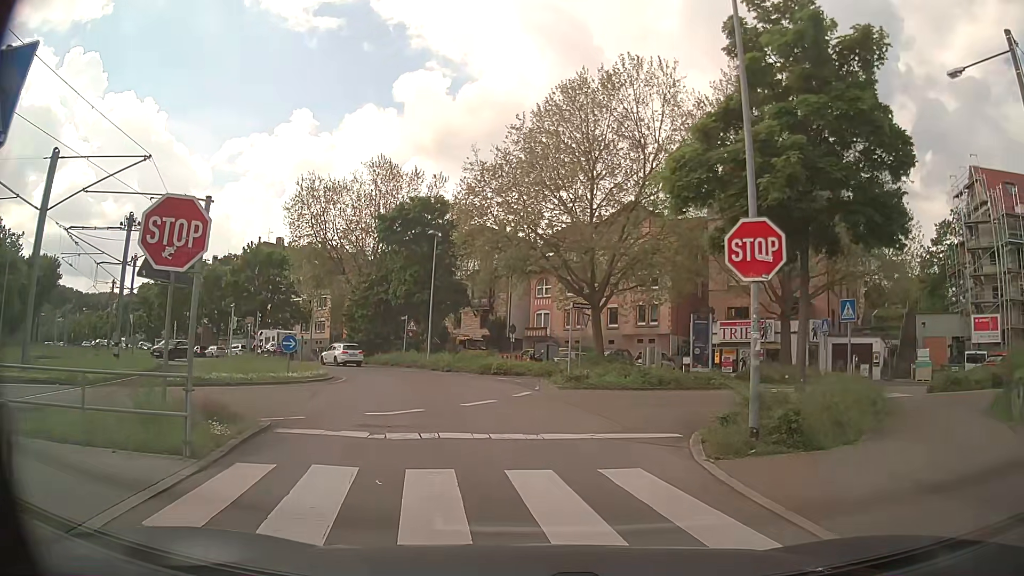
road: secondary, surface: asphalt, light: Day
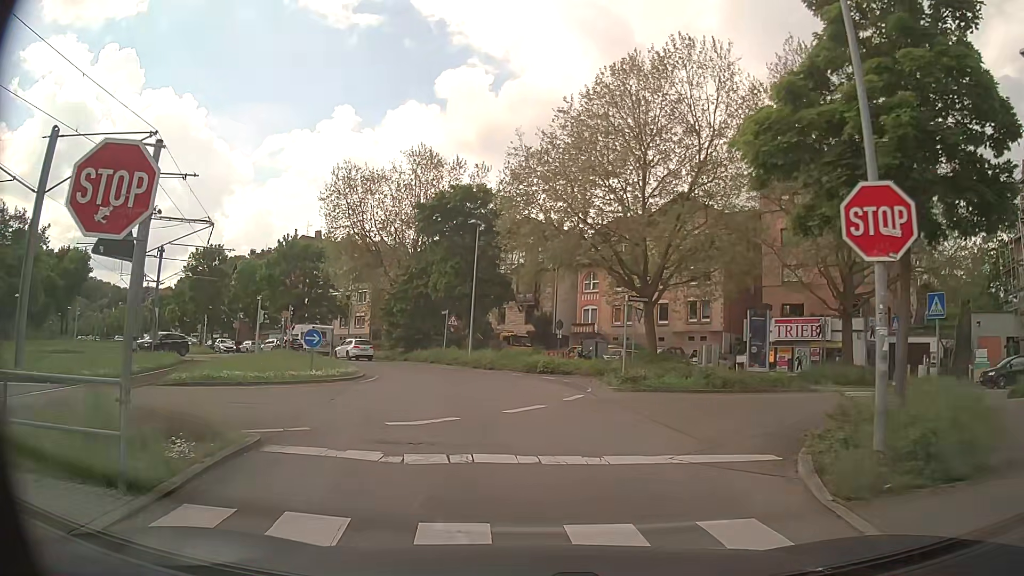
(-0.1, +2.3) m; -3°
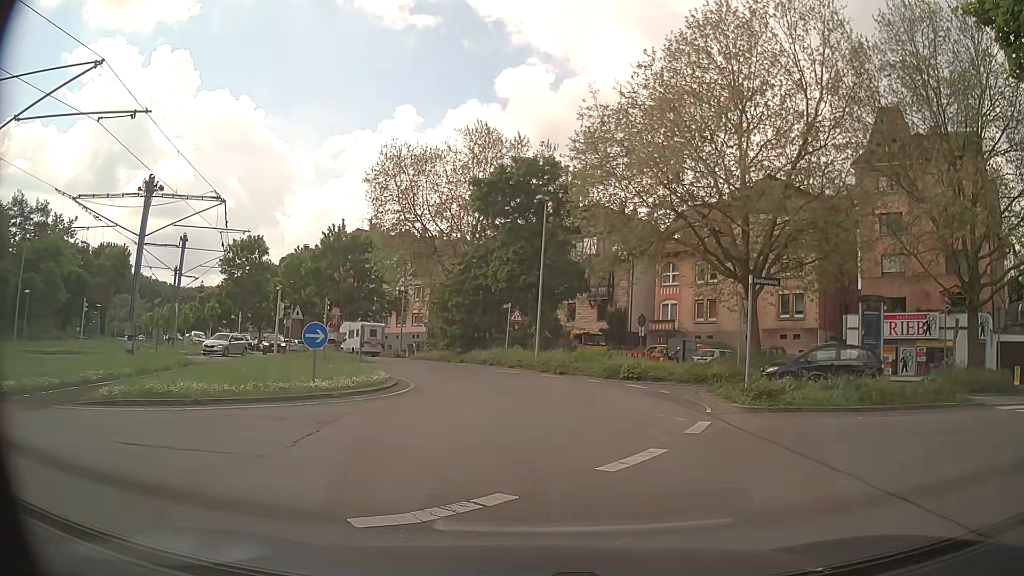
(-0.3, +5.8) m; -4°
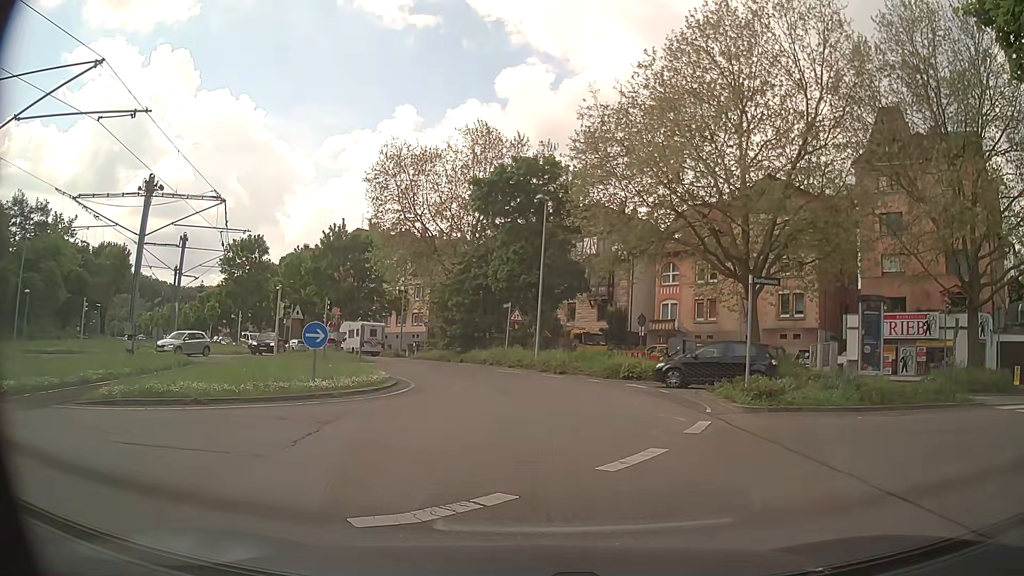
(0.0, 0.0) m; 0°
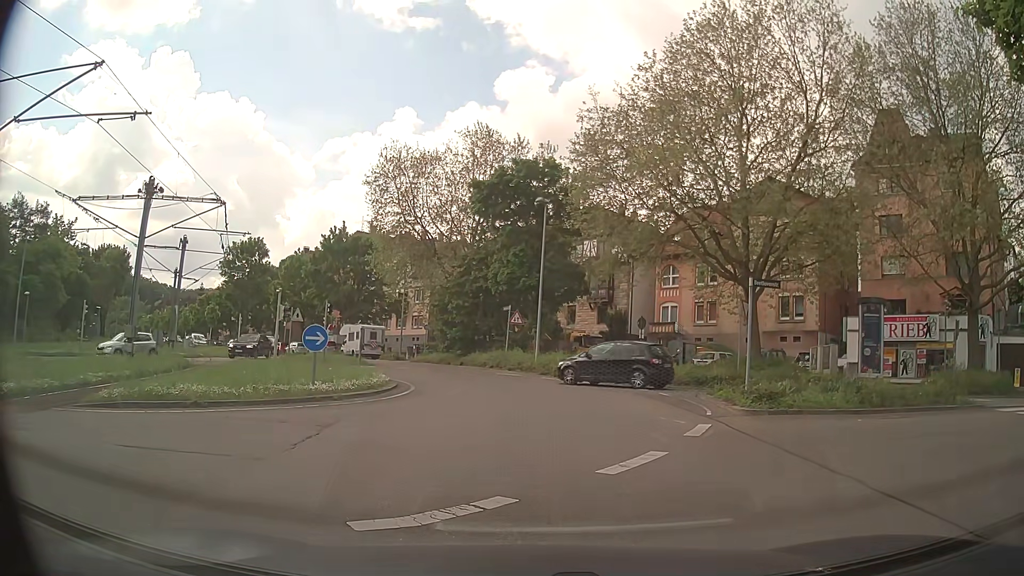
(0.0, 0.0) m; 0°
